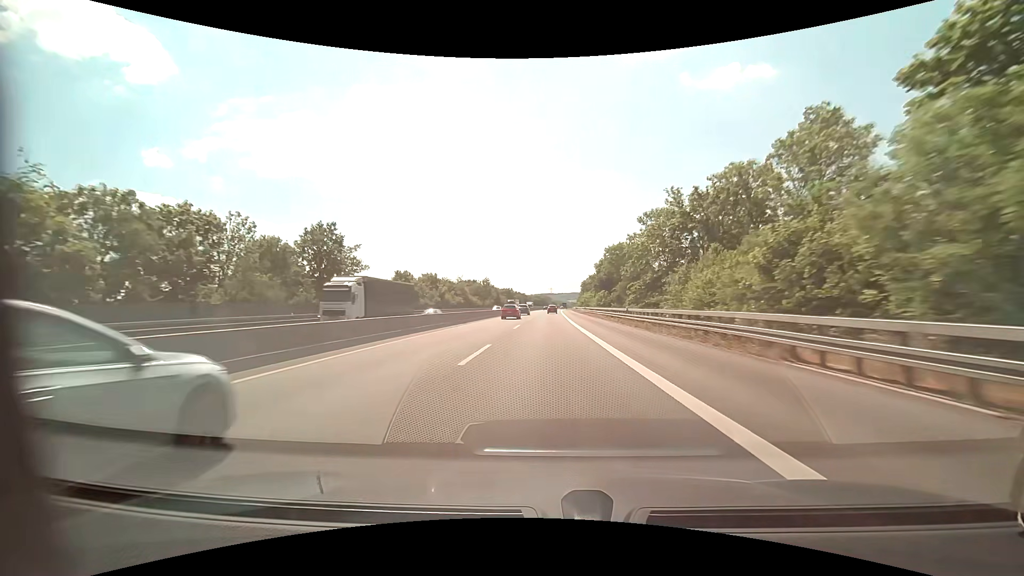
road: motorway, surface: asphalt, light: Day
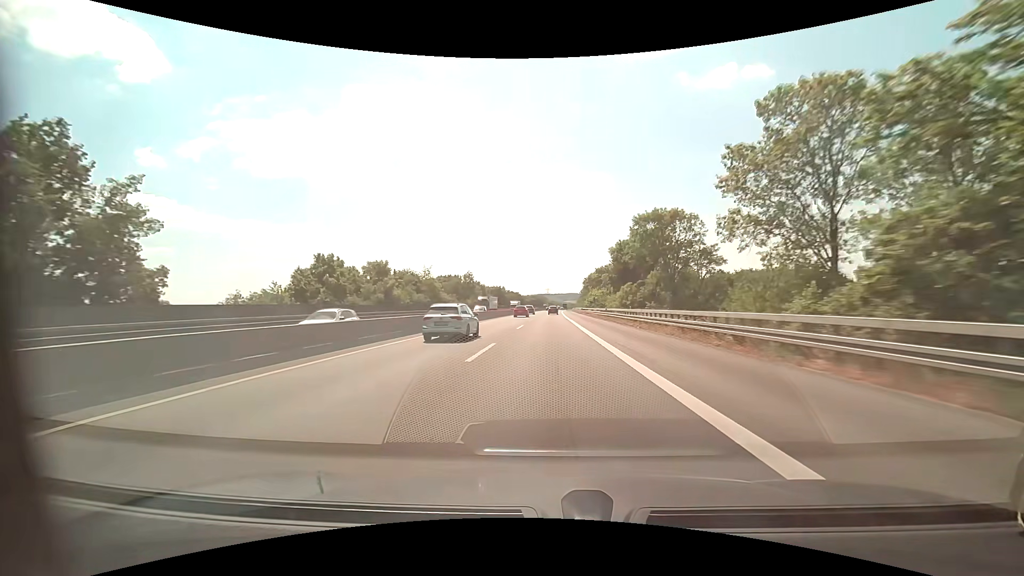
(+0.1, +35.4) m; 0°
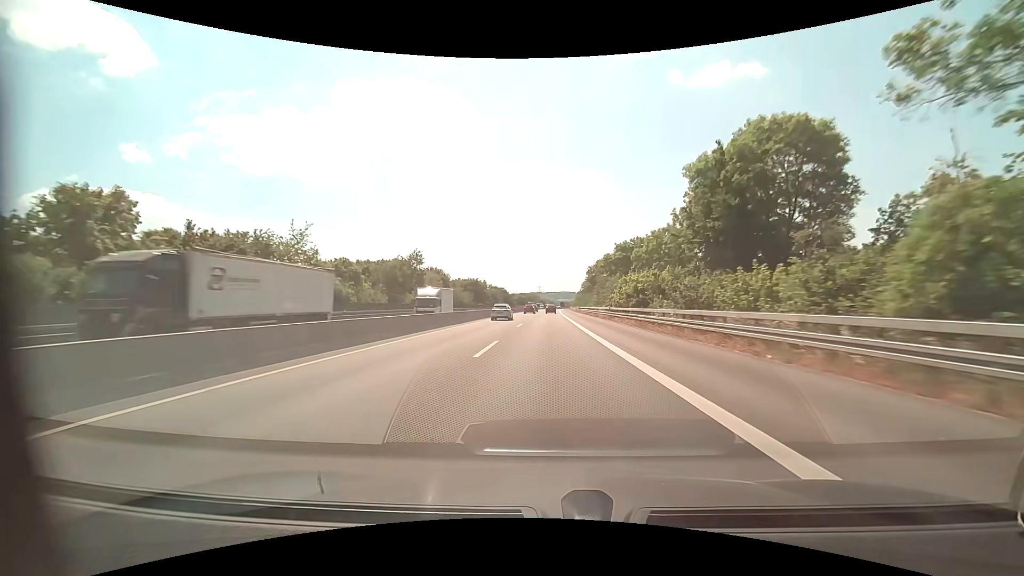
(+0.3, +53.5) m; +1°
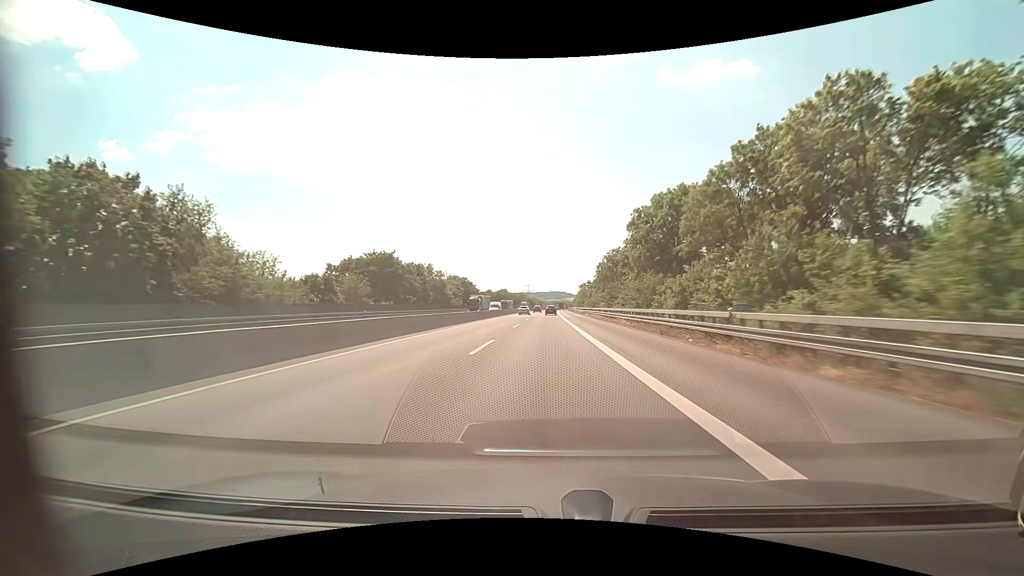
(+1.0, +89.5) m; +1°
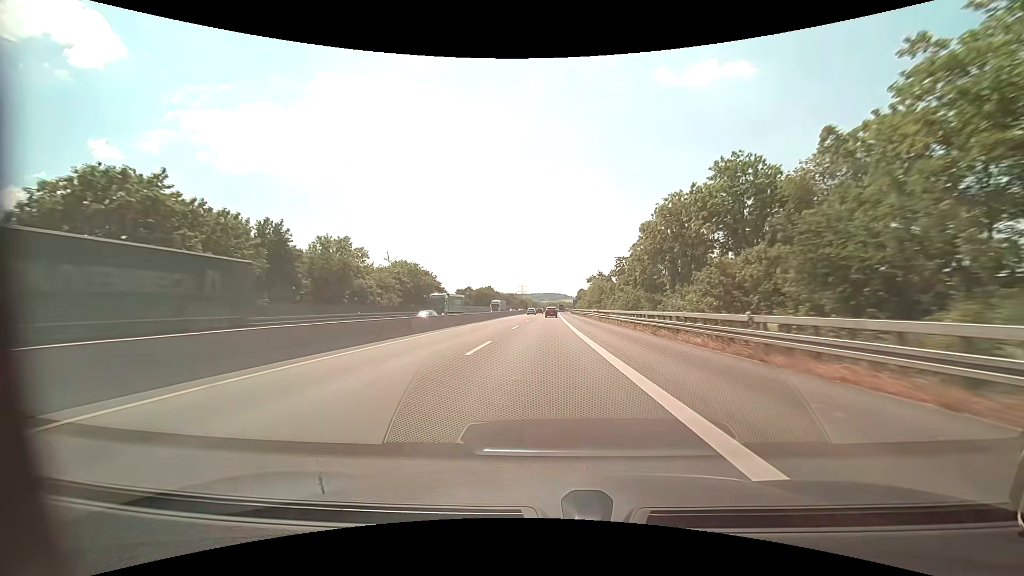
(+0.2, +54.1) m; +1°
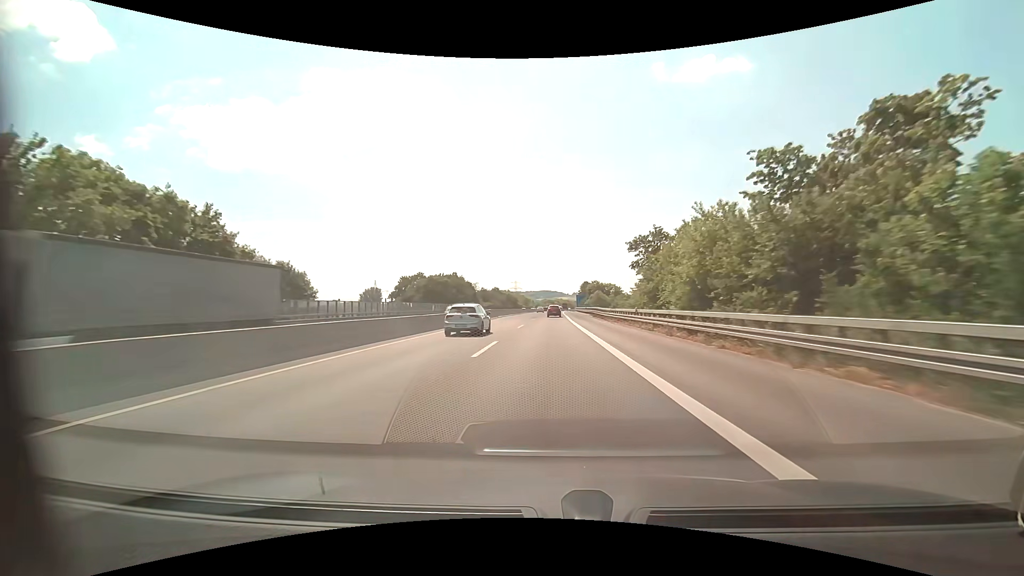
(+0.4, +73.2) m; 0°
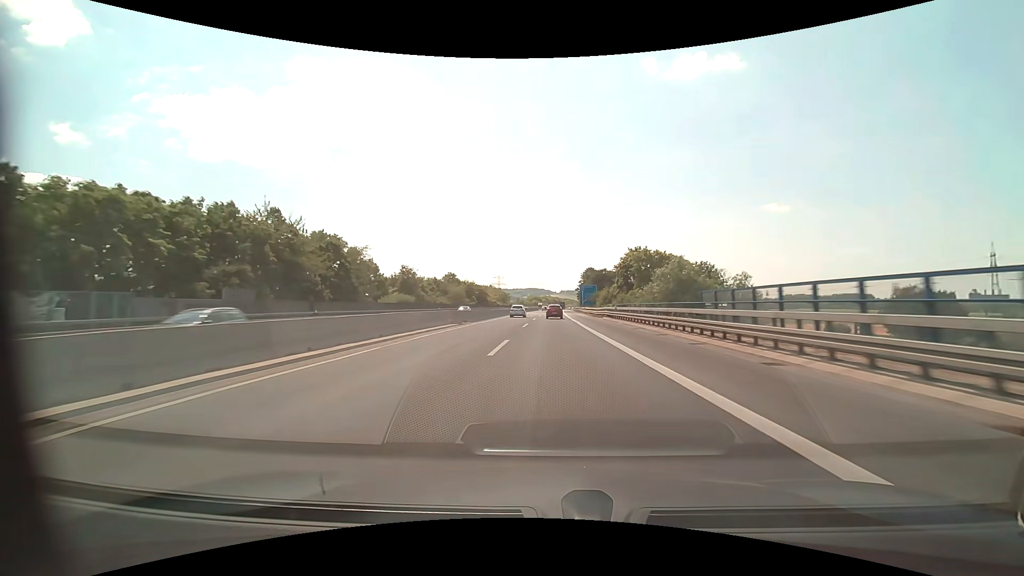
(+0.8, +90.1) m; +1°
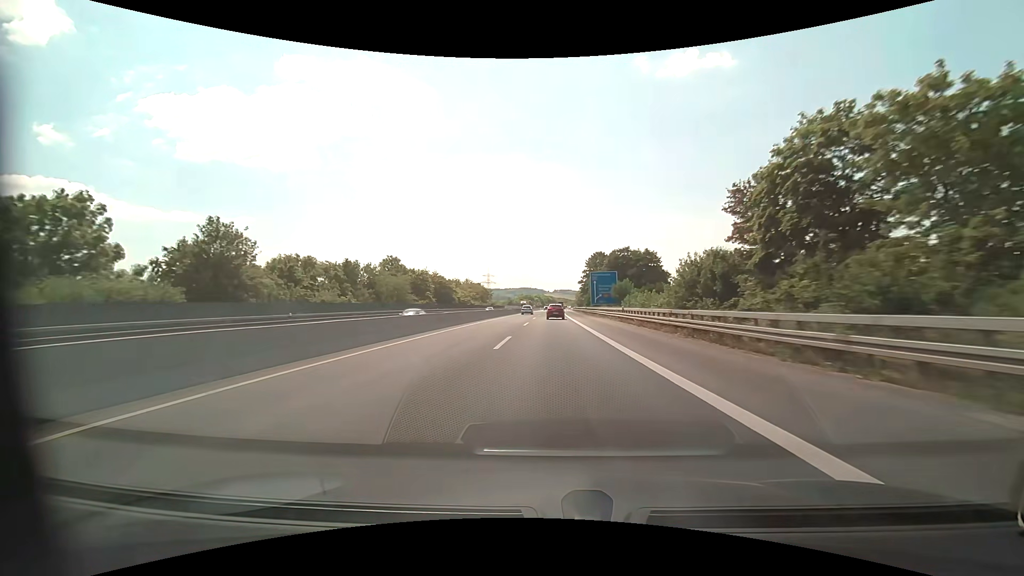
(+0.5, +52.1) m; +1°
(0, +10) (0, +20) (0, +30) (0, +40) (0, +50) (+1, +60) (+1, +70) (+1, +80) (+1, +90) (+1, +100) m
